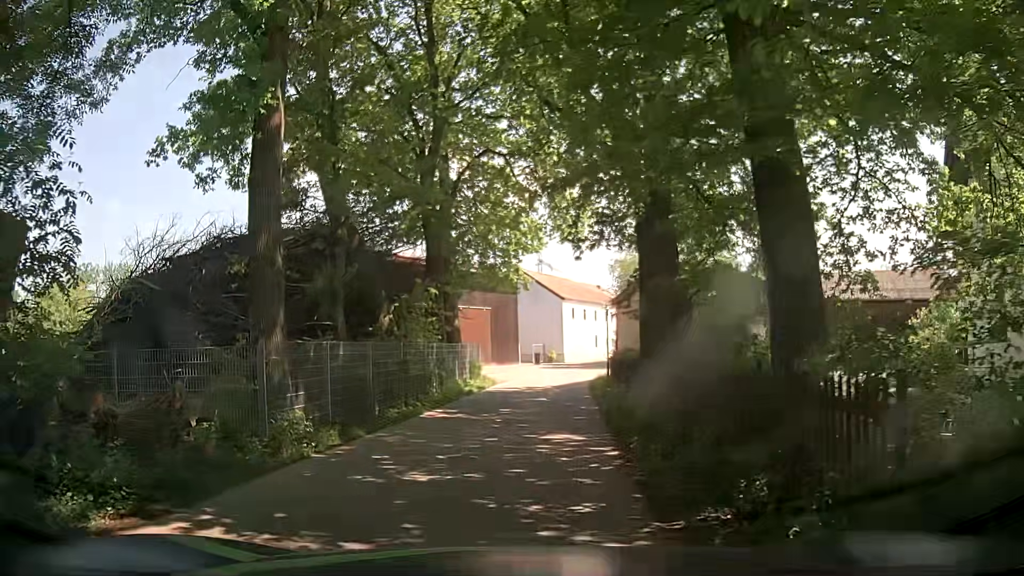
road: unclassified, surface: asphalt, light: Day
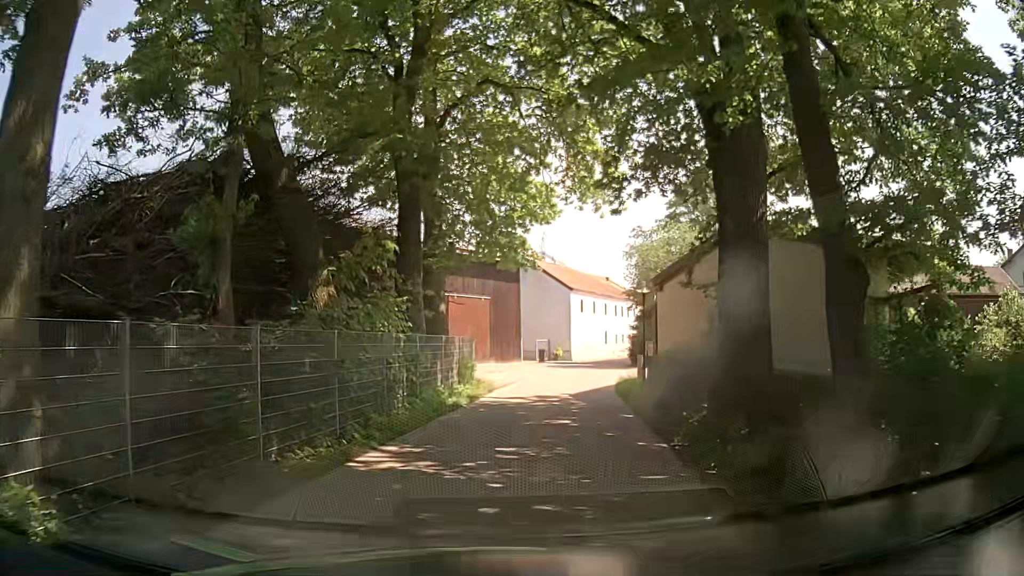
(+0.1, +7.1) m; +1°
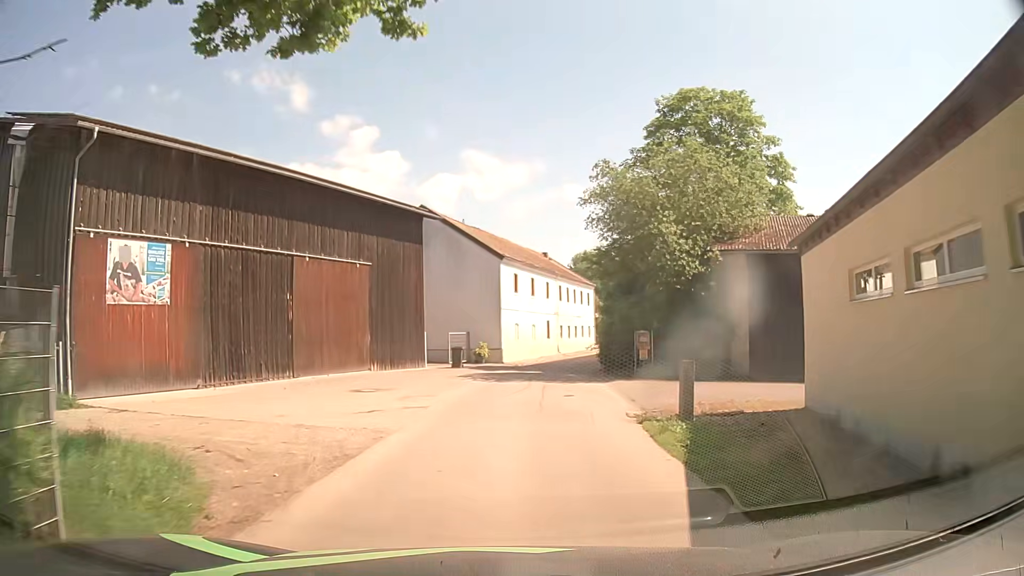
(+1.4, +18.8) m; +9°
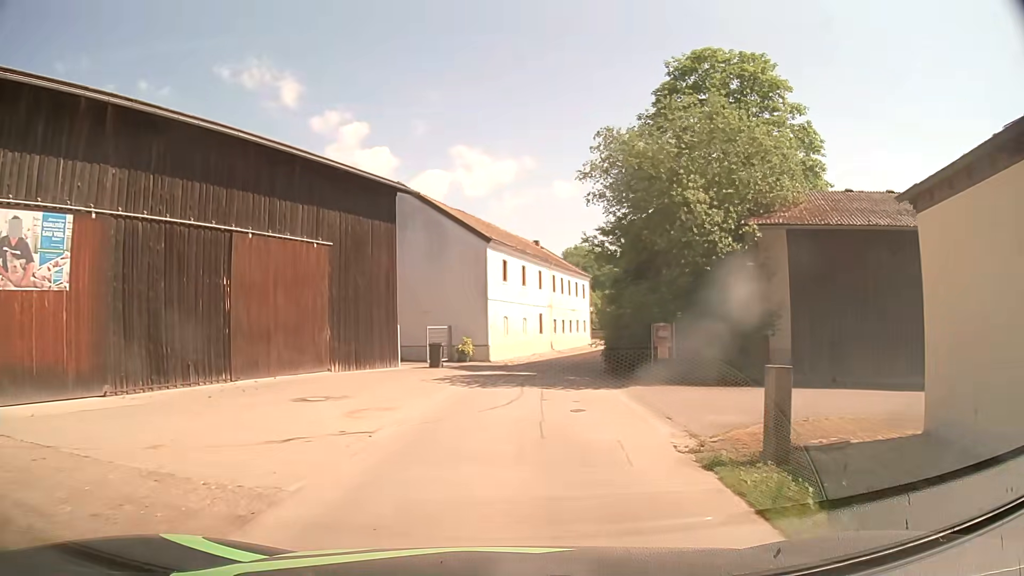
(-0.1, +4.9) m; 0°
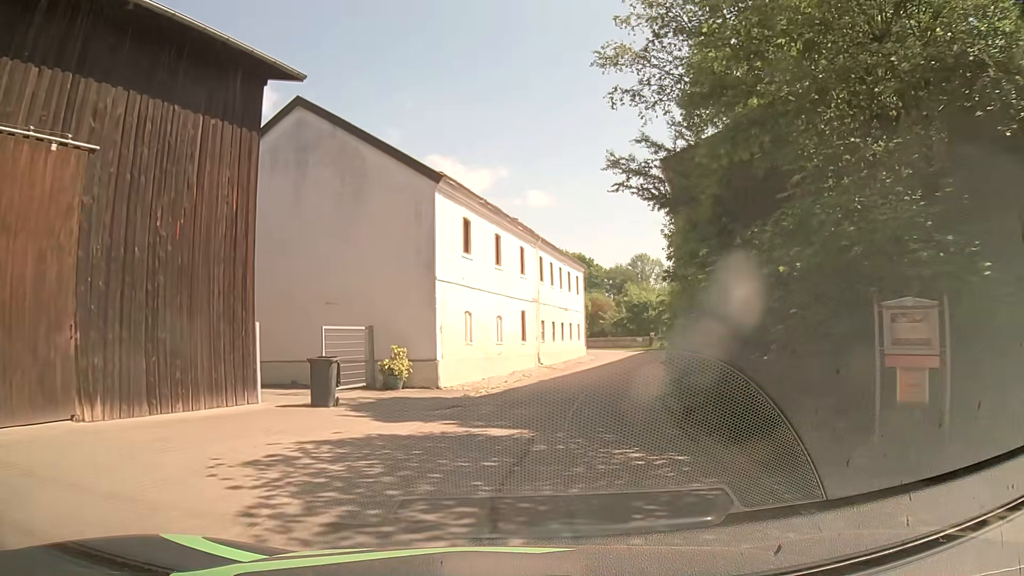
(-0.1, +14.1) m; 0°
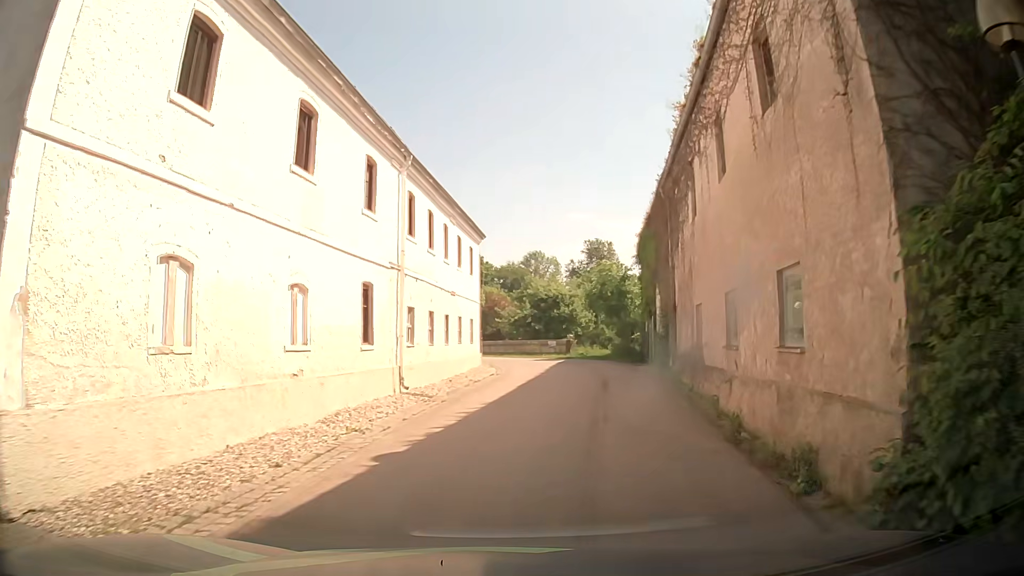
(+1.0, +14.4) m; +11°
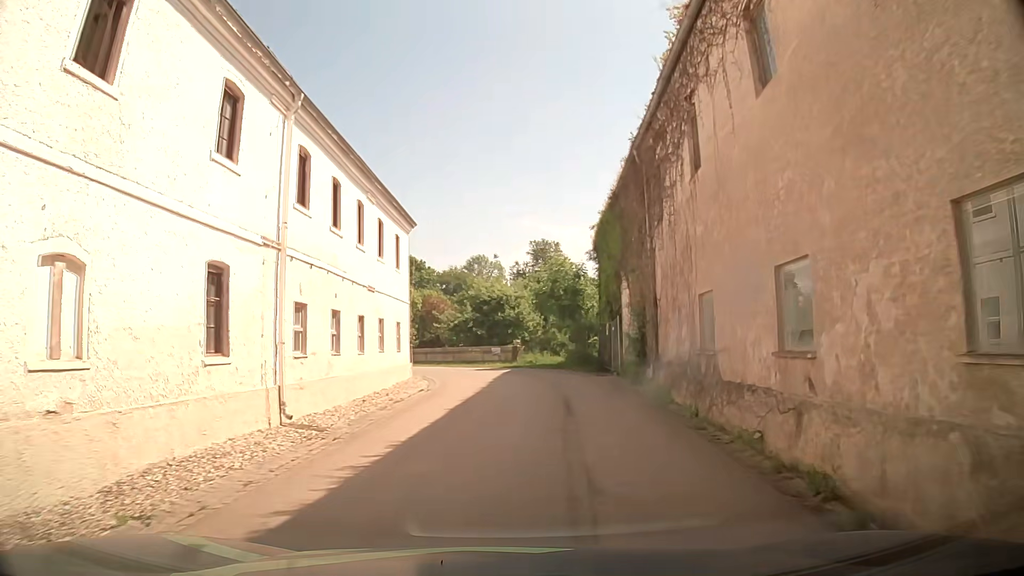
(+0.1, +4.9) m; +4°
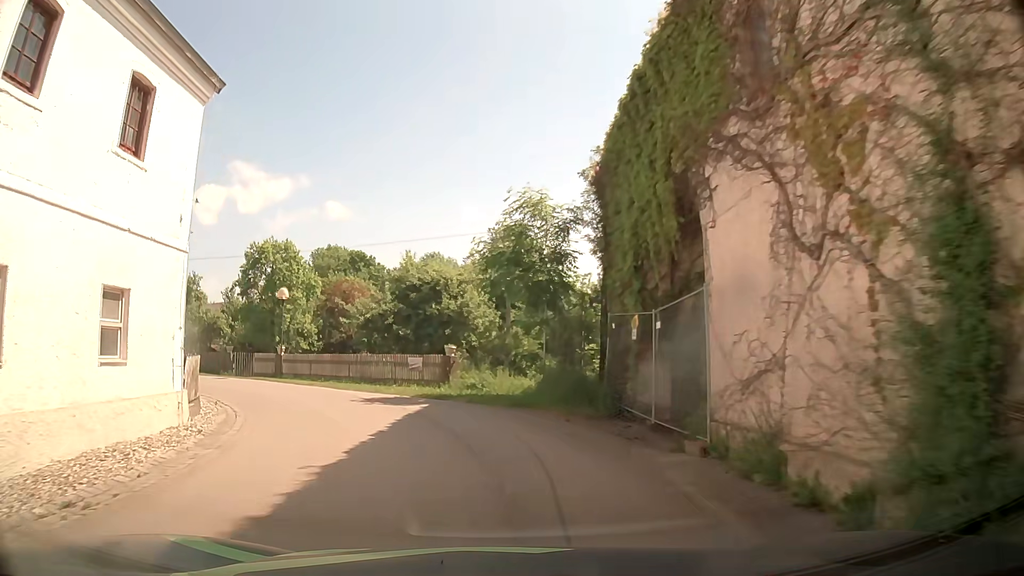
(+0.7, +15.0) m; +4°
